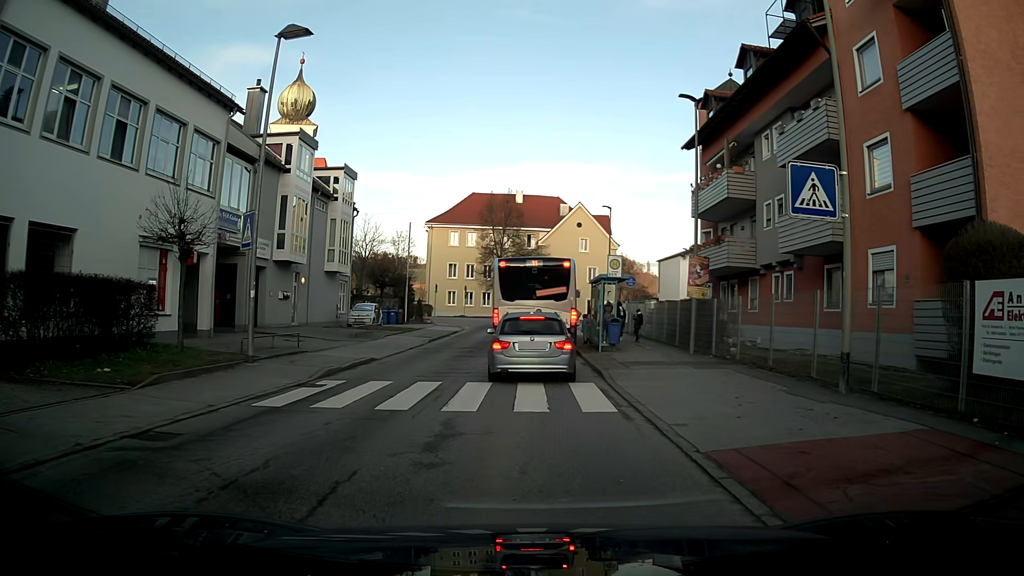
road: unclassified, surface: asphalt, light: Day
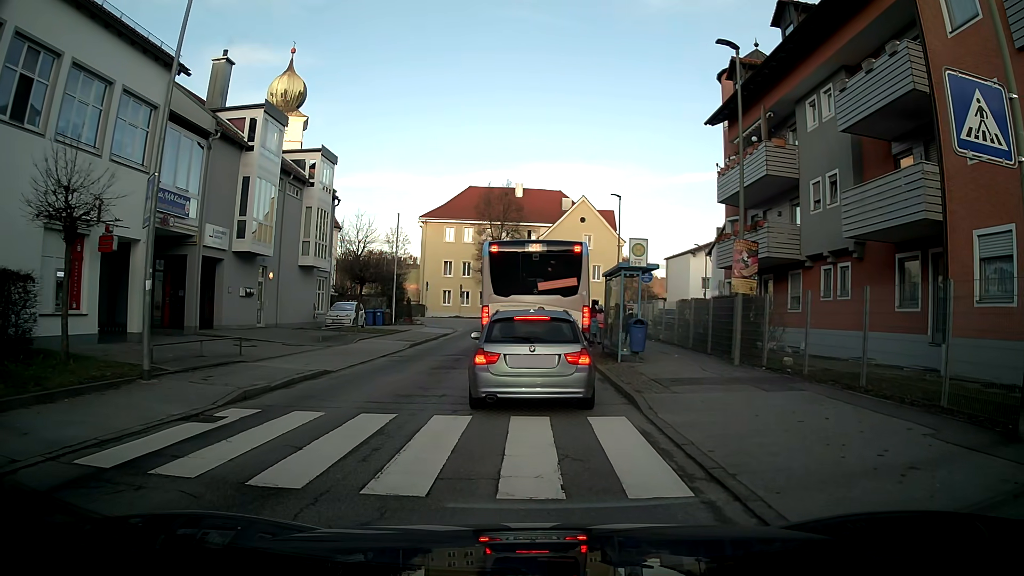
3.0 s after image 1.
(0.0, +4.4) m; 0°
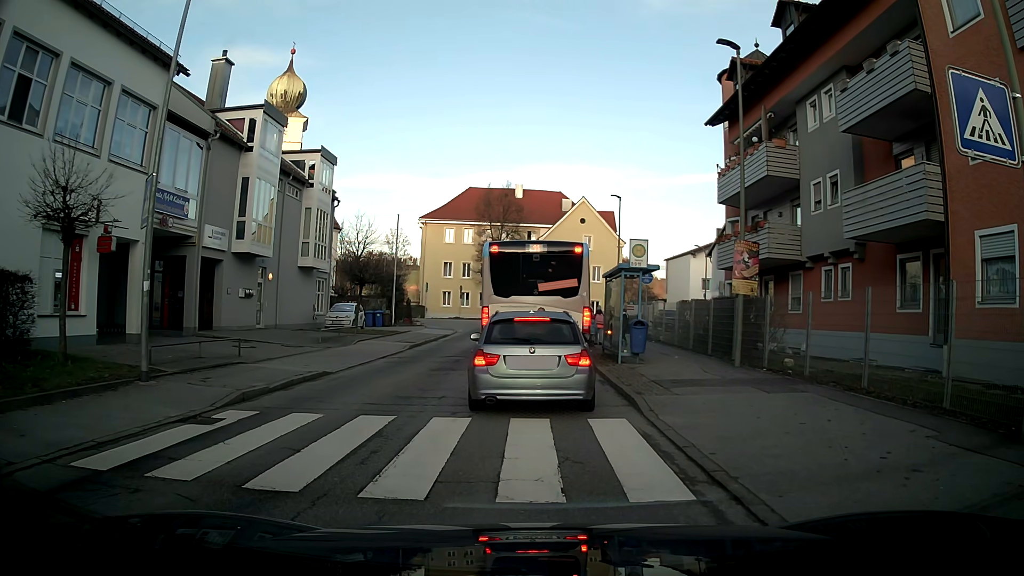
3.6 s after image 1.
(0.0, +0.1) m; 0°
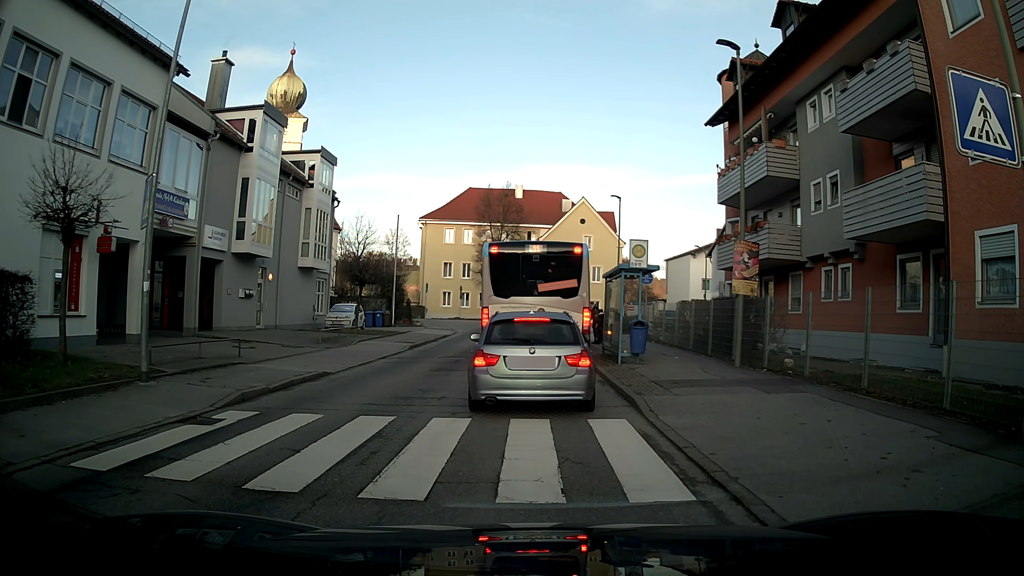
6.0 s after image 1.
(0.0, +0.1) m; 0°
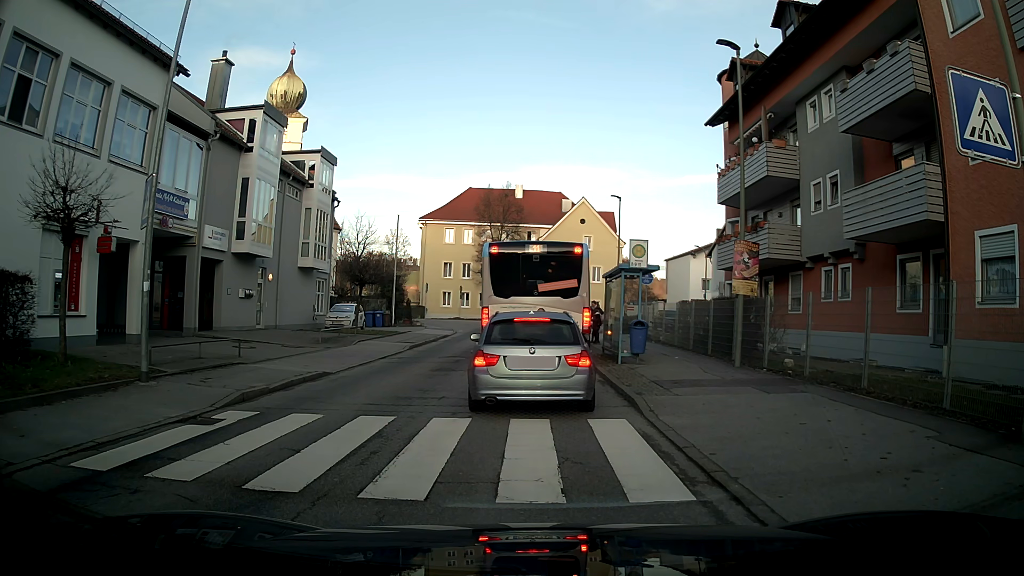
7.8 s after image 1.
(0.0, 0.0) m; 0°
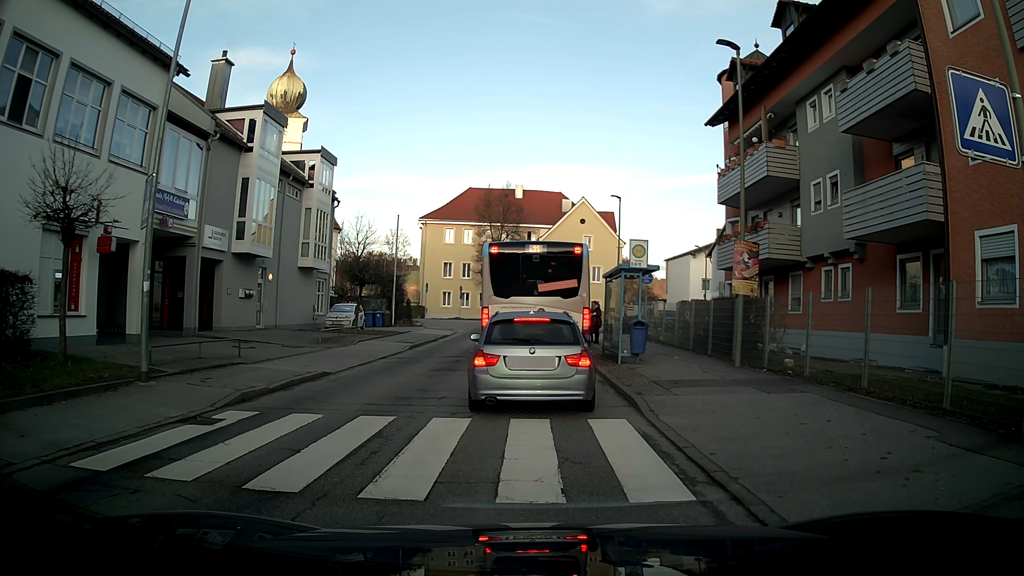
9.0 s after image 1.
(0.0, 0.0) m; 0°
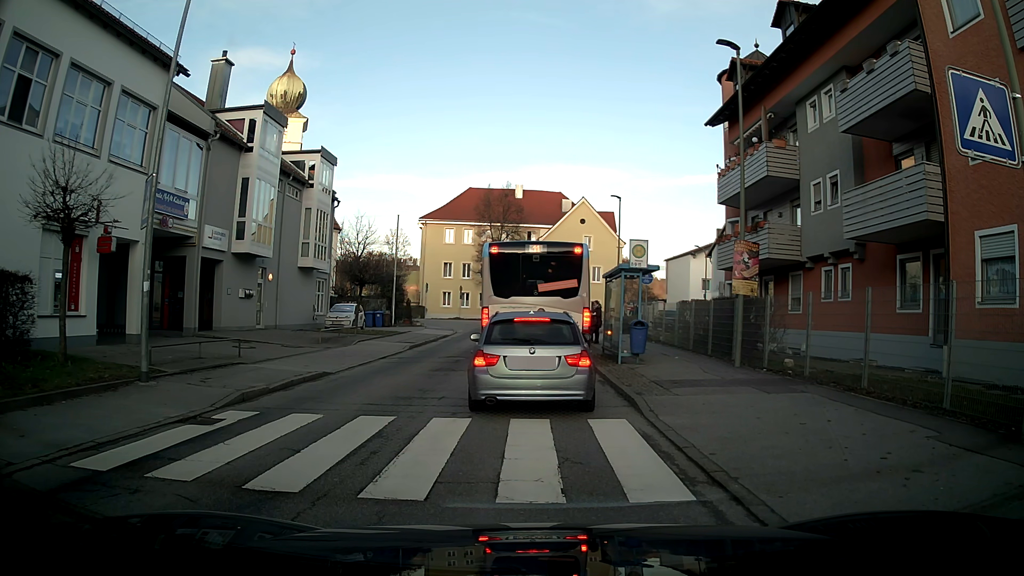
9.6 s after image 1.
(0.0, 0.0) m; 0°
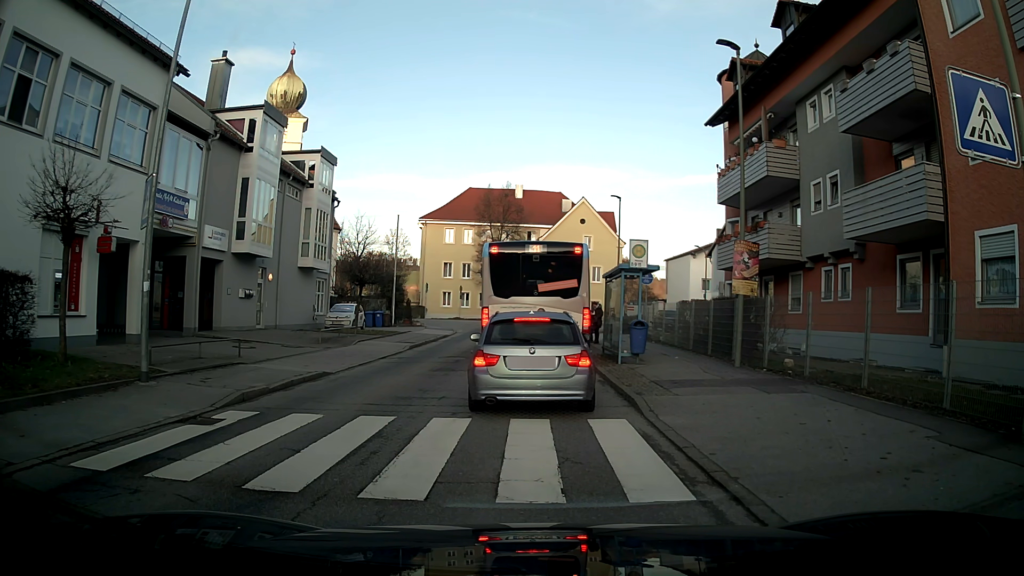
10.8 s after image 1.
(0.0, 0.0) m; 0°
(0, +10) (0, +20) (0, +30) (0, +40) (+1, +50) (+7, +58) (+16, +62) (+26, +63) (+36, +64) (+46, +64) m
